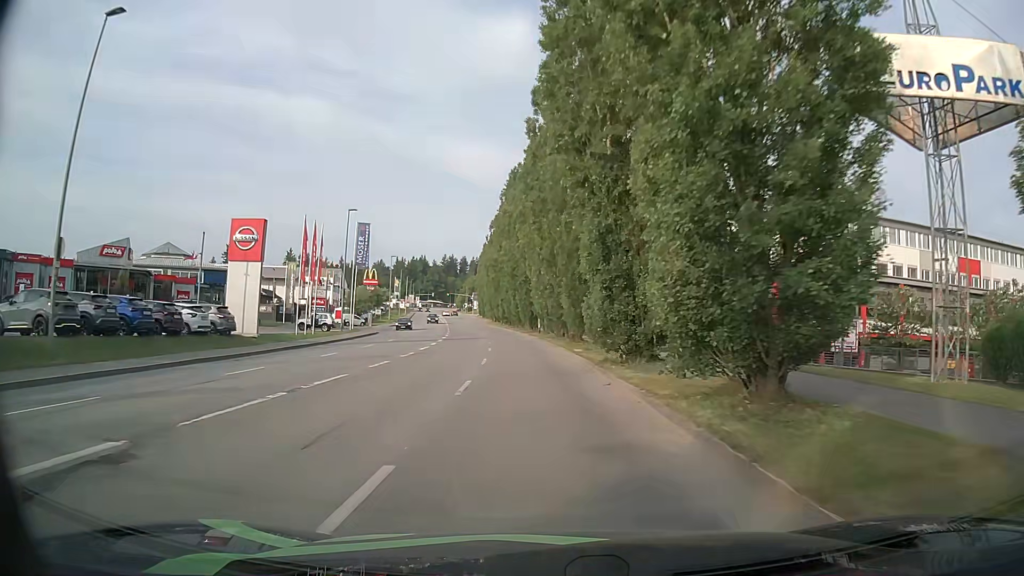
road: tertiary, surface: asphalt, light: Day
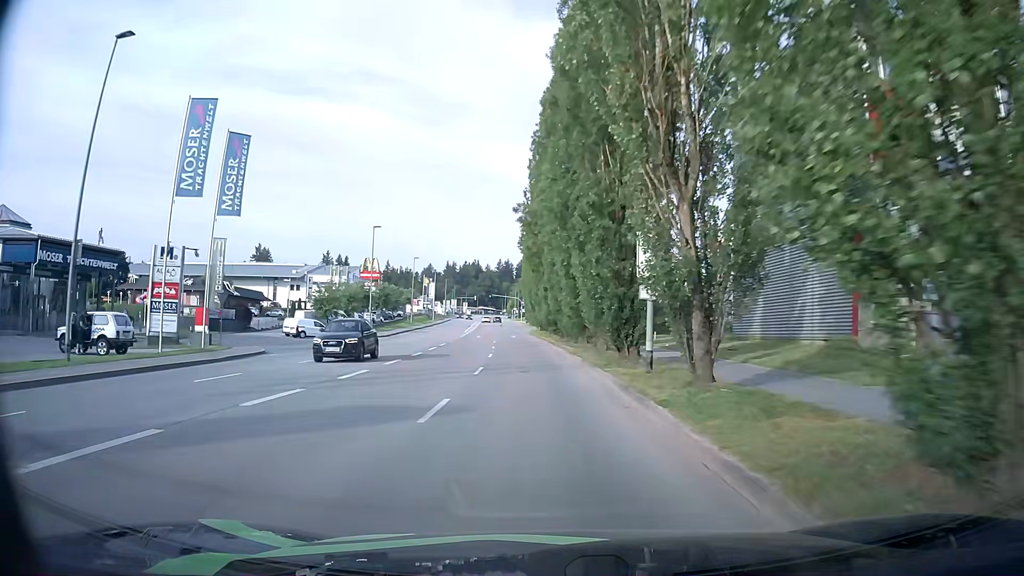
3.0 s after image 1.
(-1.8, +39.6) m; -5°
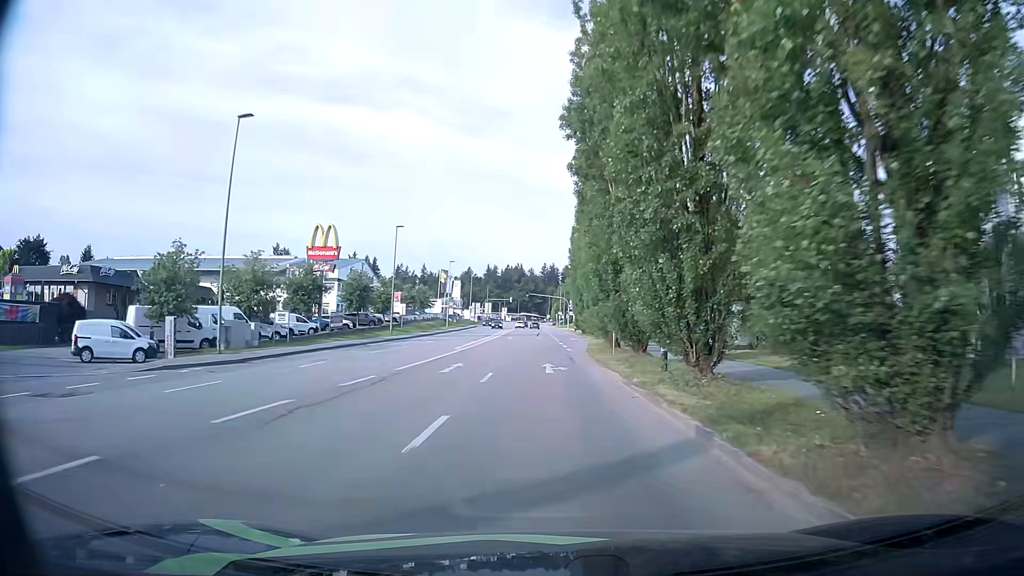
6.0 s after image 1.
(-1.7, +38.3) m; -4°
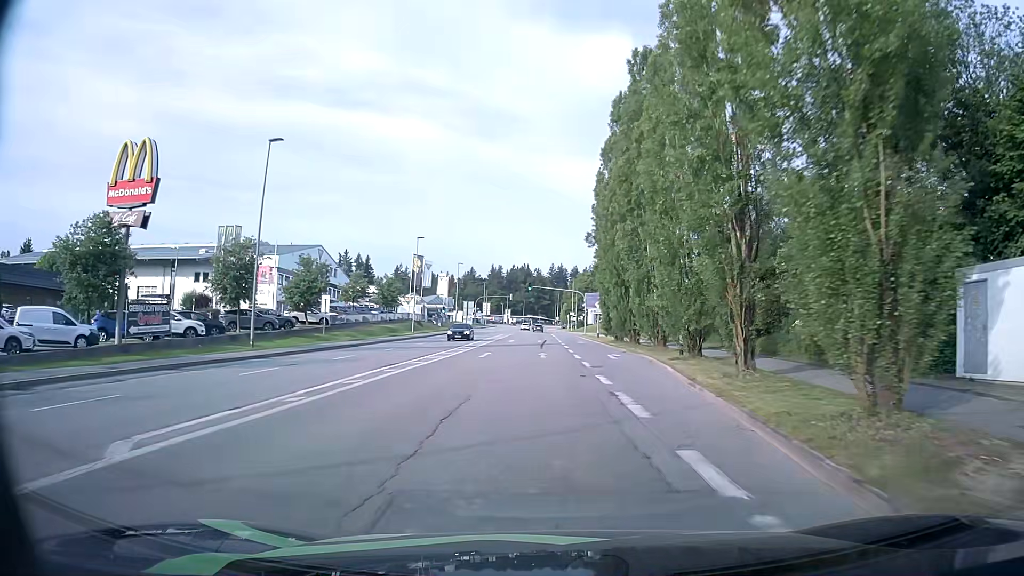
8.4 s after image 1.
(-0.2, +31.8) m; -1°
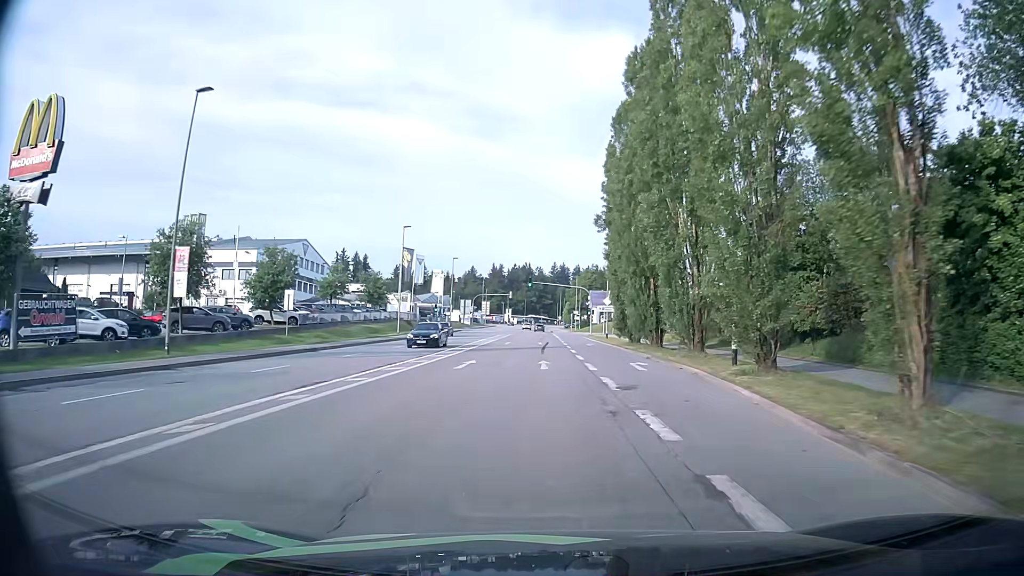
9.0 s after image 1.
(+0.1, +8.0) m; 0°
